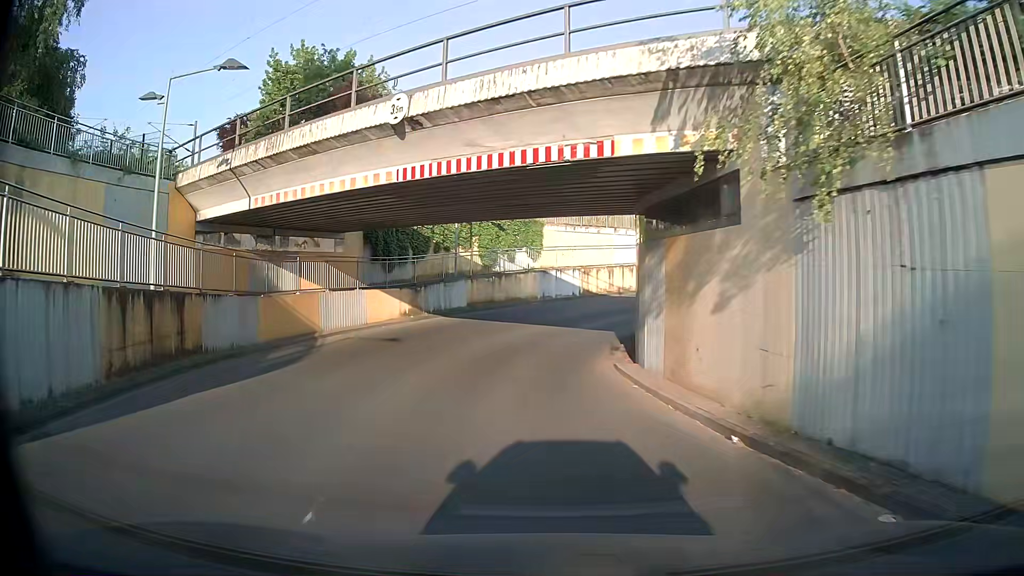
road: residential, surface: asphalt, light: Day
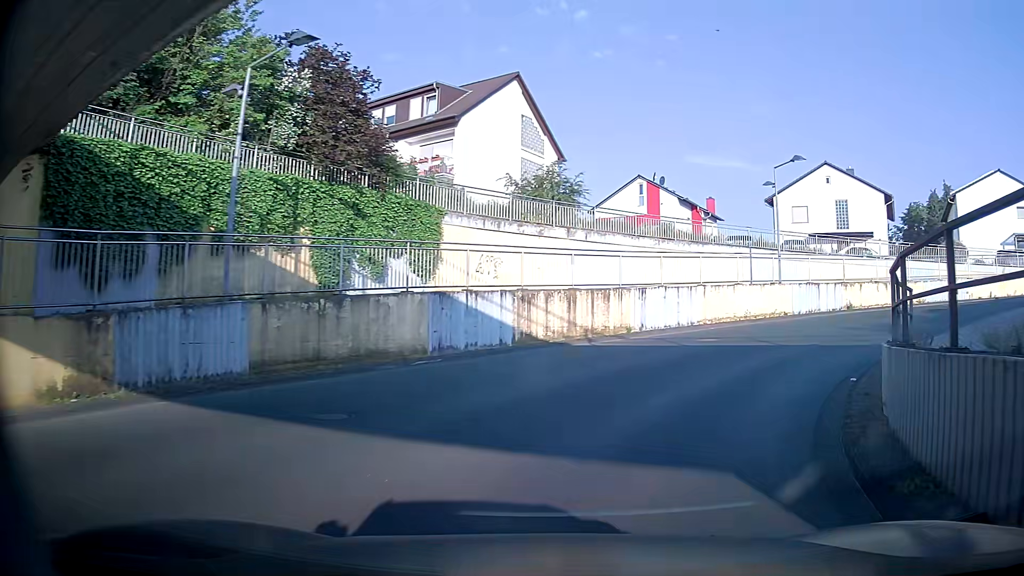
(-0.2, +19.0) m; +4°
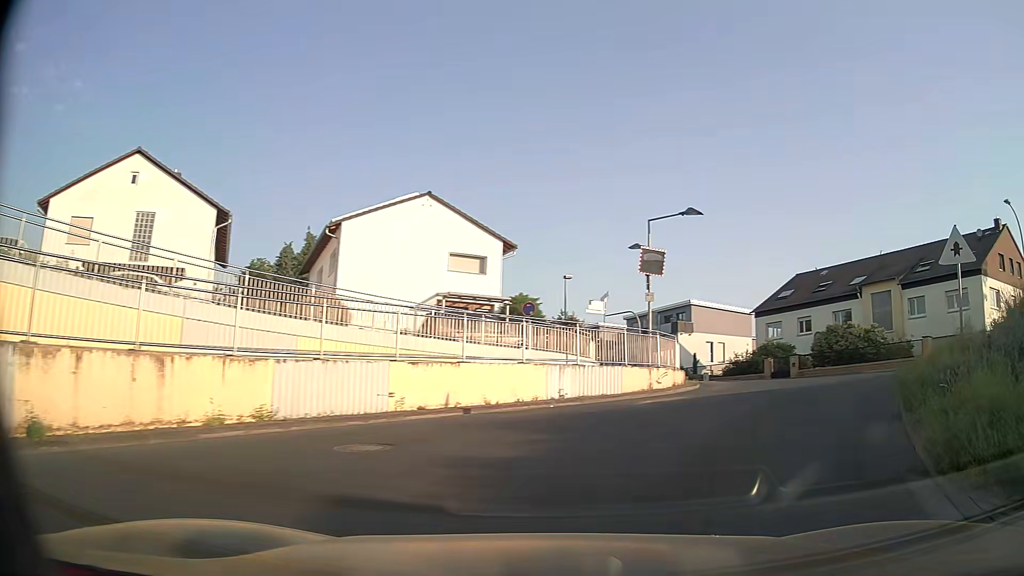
(+10.7, +18.9) m; +61°
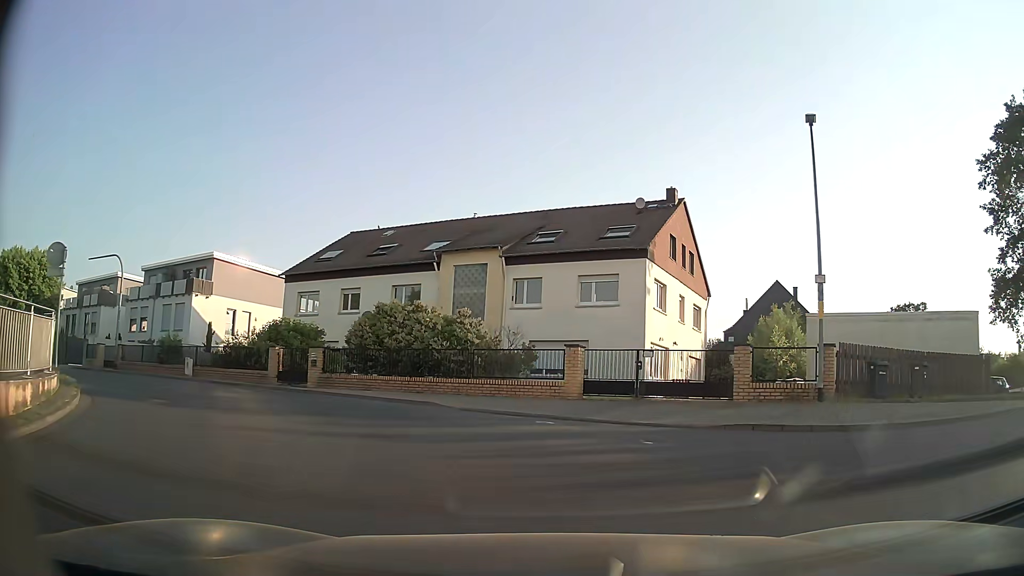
(+6.2, +14.8) m; +39°
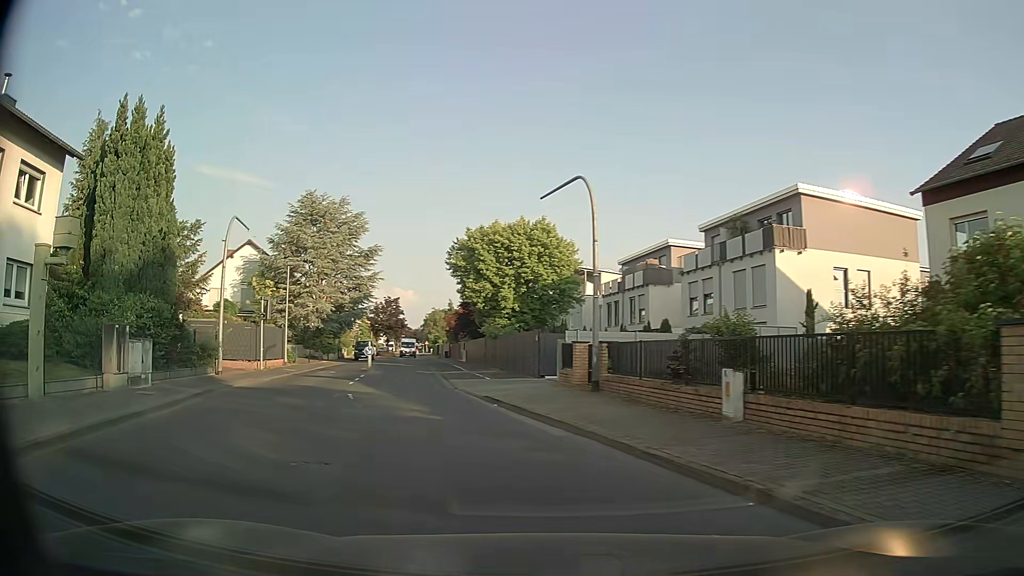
(-7.2, +17.4) m; -53°
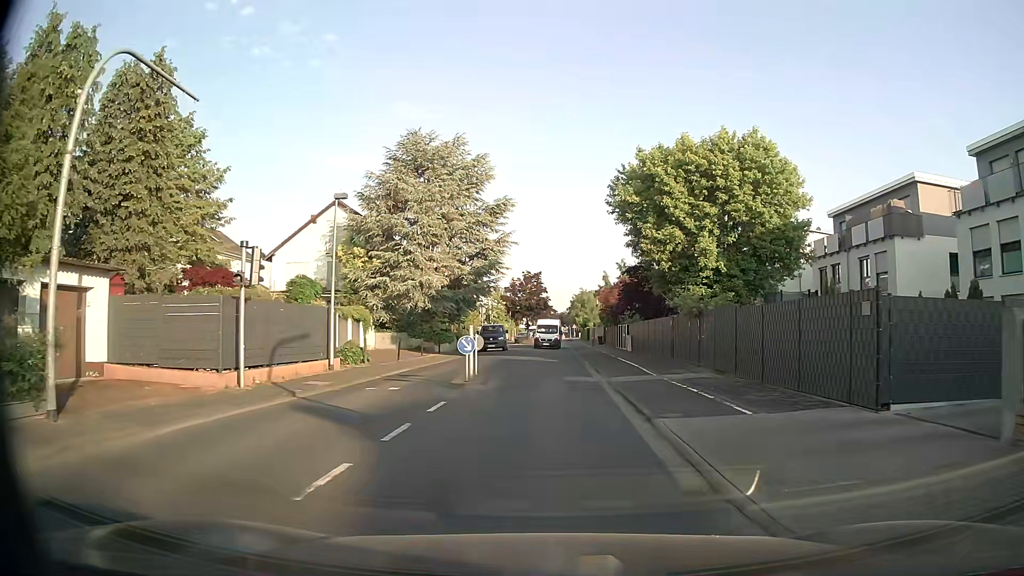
(-2.7, +16.2) m; -12°
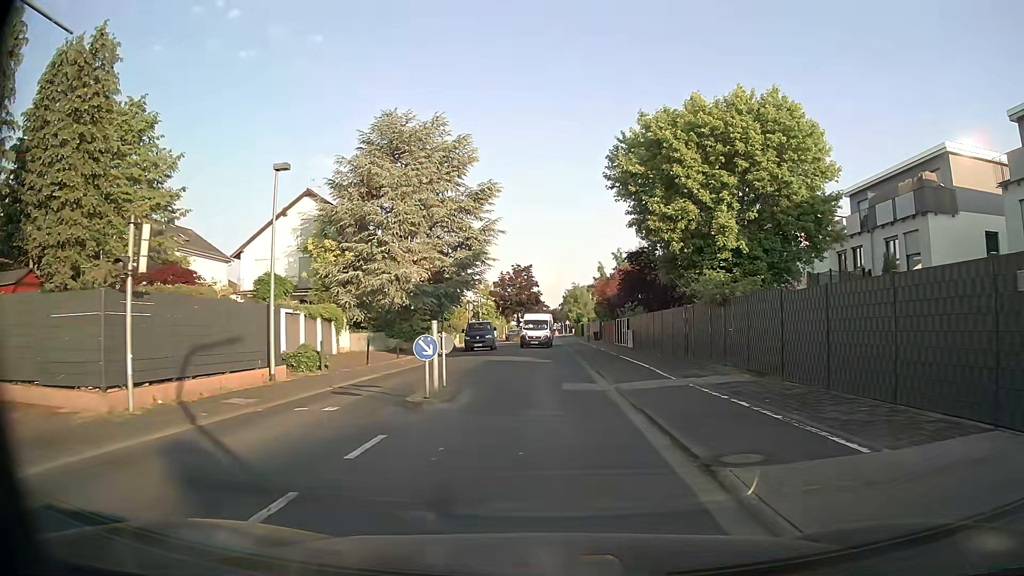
(0.0, +4.4) m; +1°
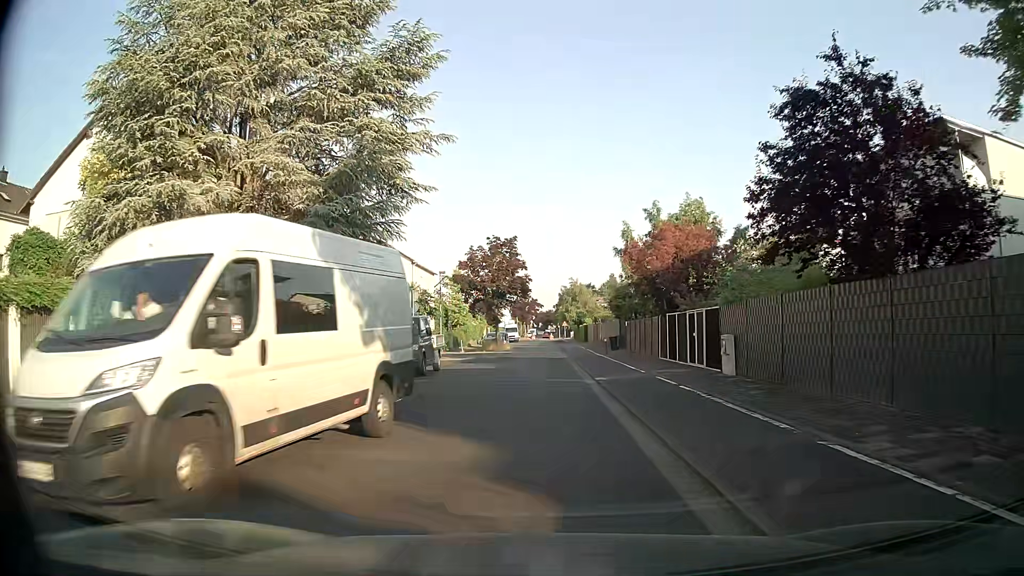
(-0.1, +23.4) m; 0°
(0, +10) (0, +20) (0, +30) (0, +40) (0, +50) (0, +60) (0, +70) (0, +80) (0, +90) (0, +100) m
